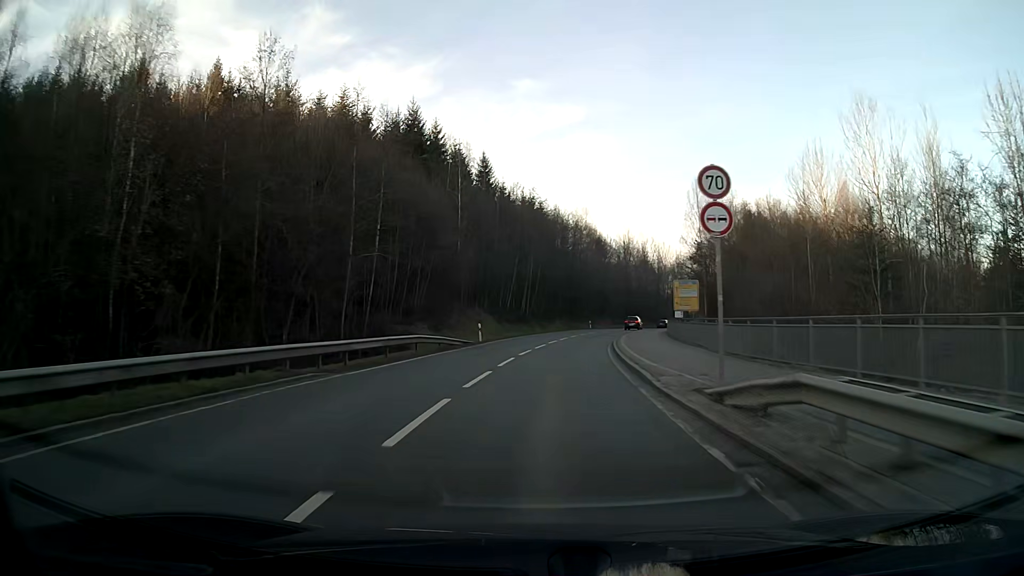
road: secondary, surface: asphalt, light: Day
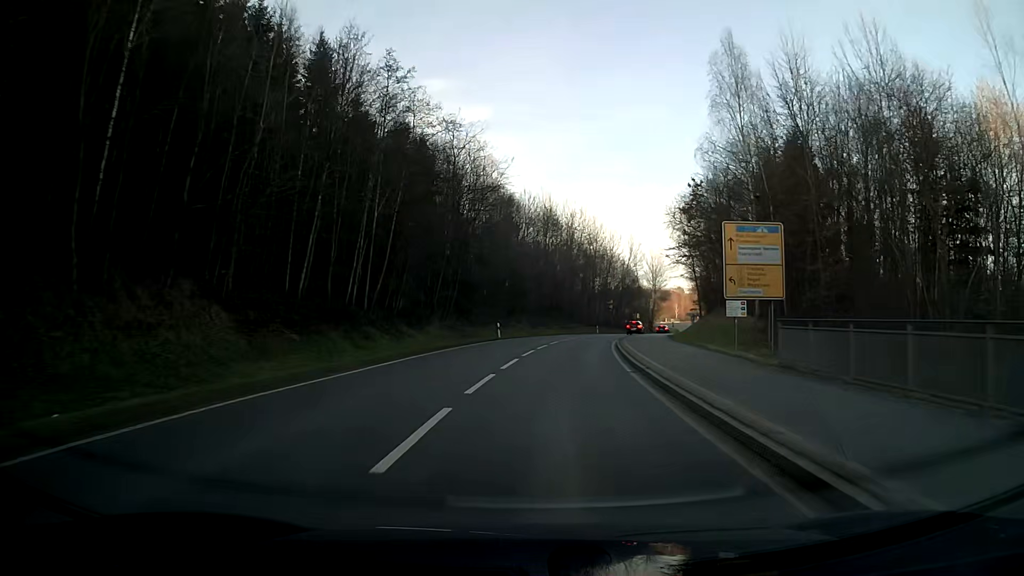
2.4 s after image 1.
(+3.1, +42.9) m; +8°
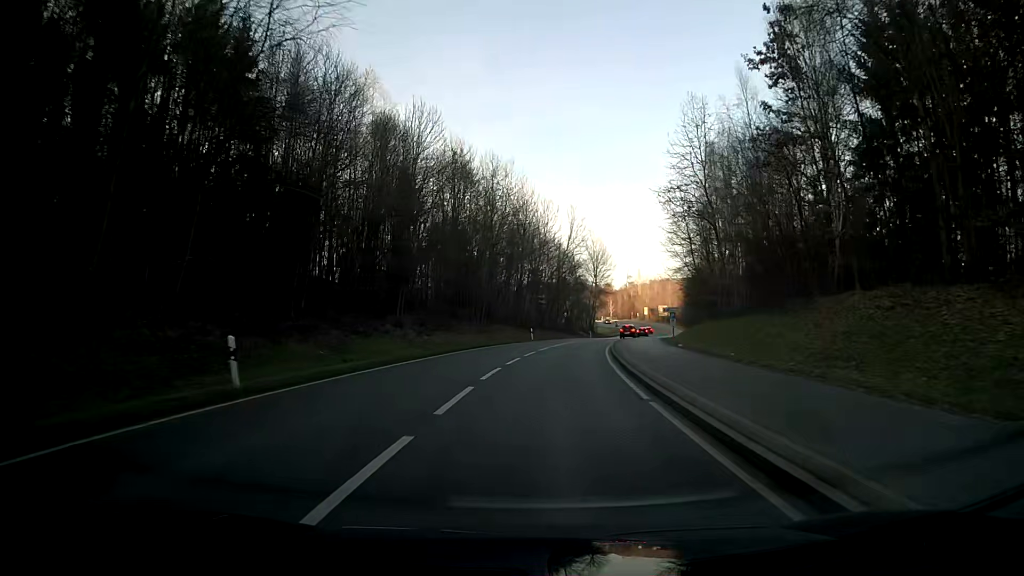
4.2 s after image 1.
(+1.8, +32.2) m; +7°
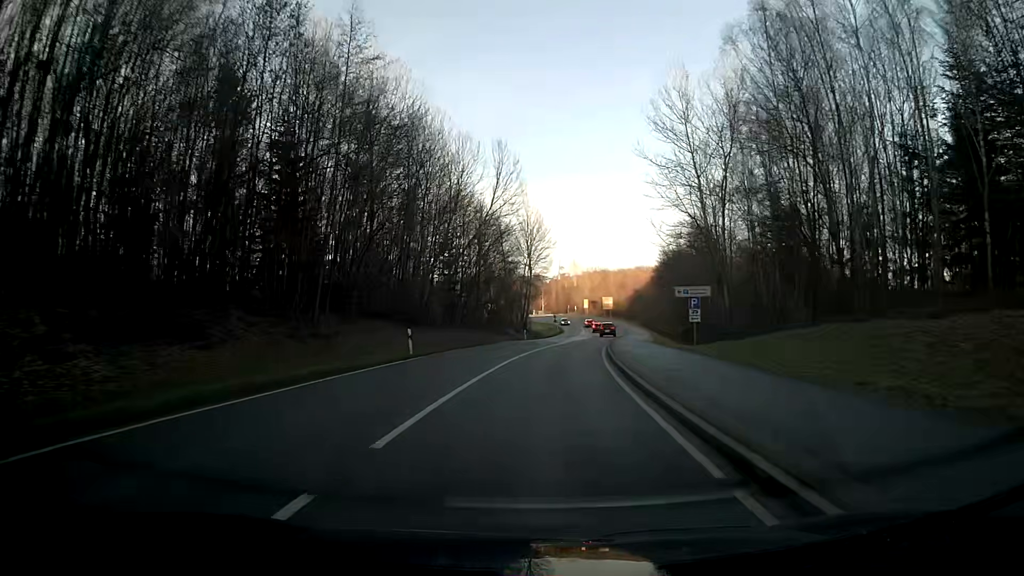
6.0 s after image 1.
(+1.8, +32.5) m; +6°
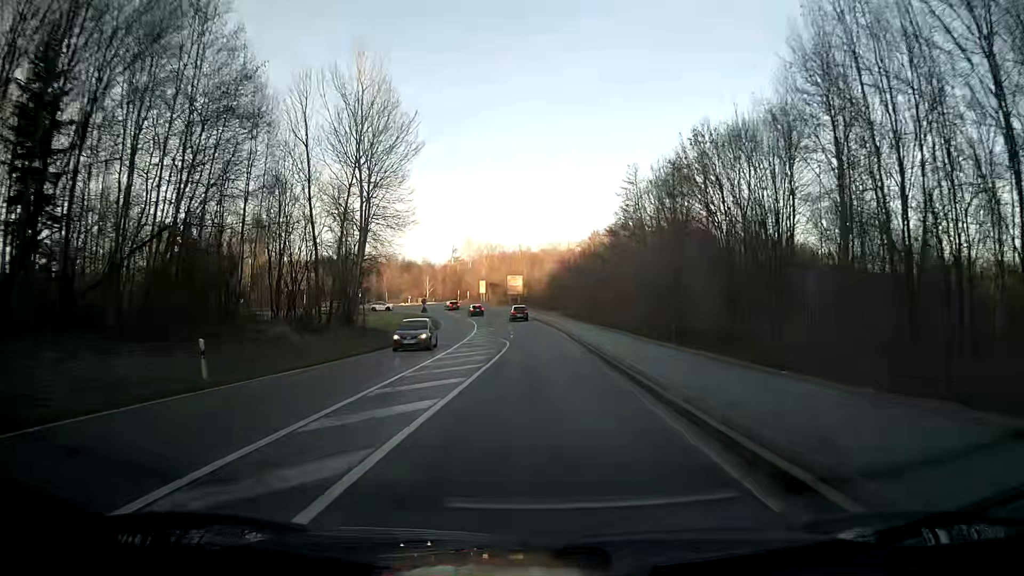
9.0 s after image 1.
(+4.2, +55.0) m; +8°
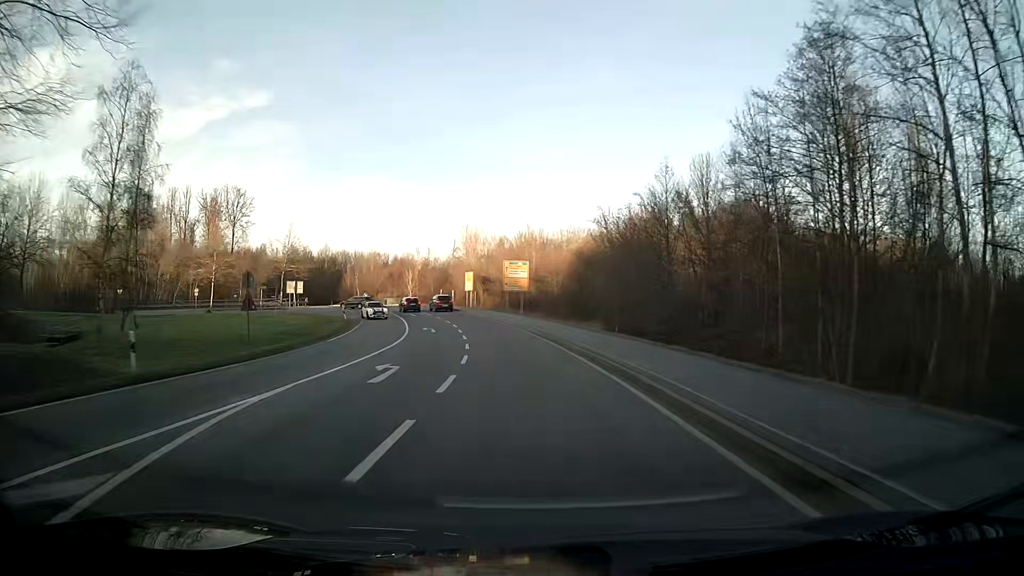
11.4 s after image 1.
(+0.1, +43.0) m; -1°
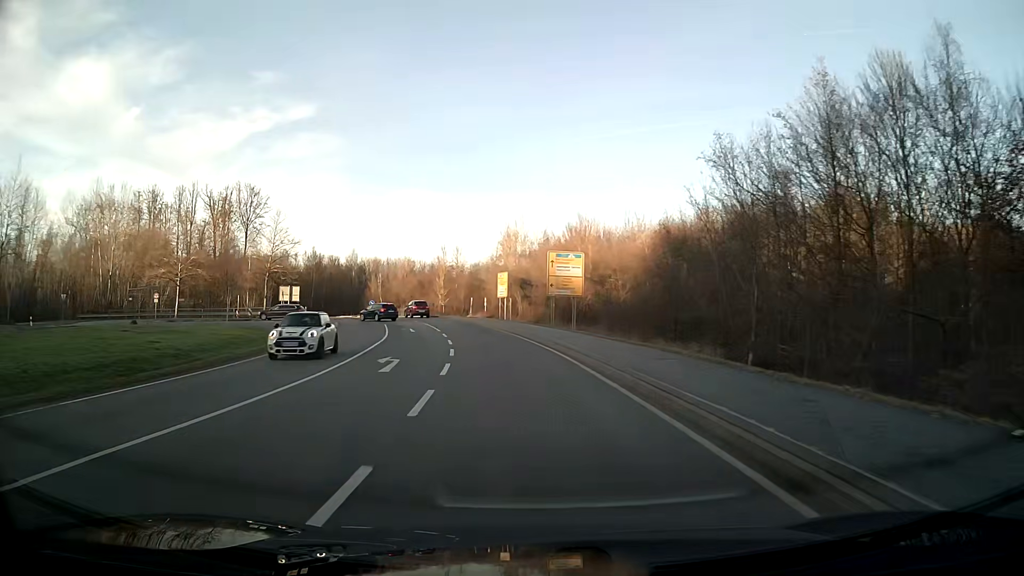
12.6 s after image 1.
(-0.7, +20.5) m; -4°
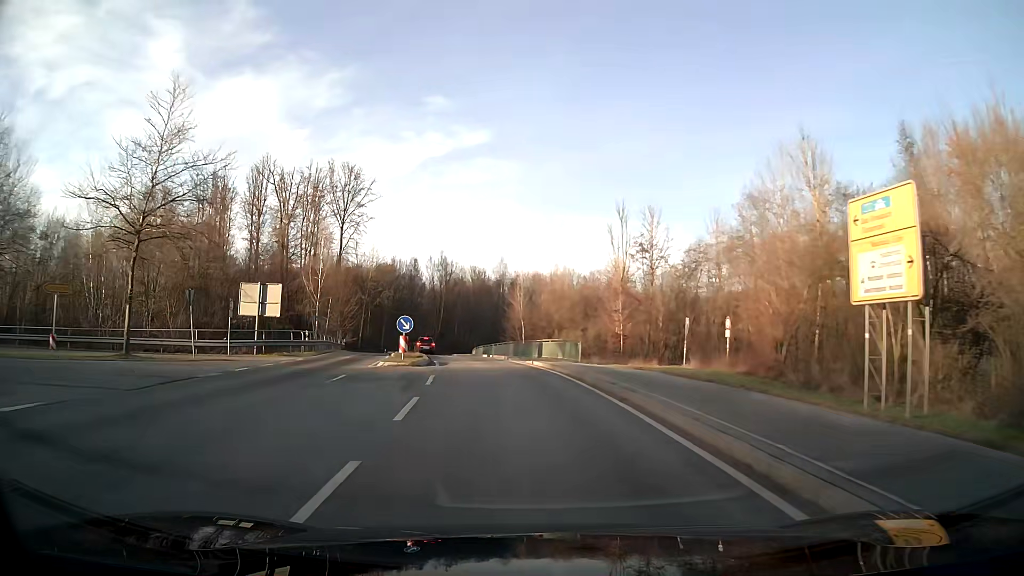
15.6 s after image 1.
(-6.4, +49.0) m; -16°
